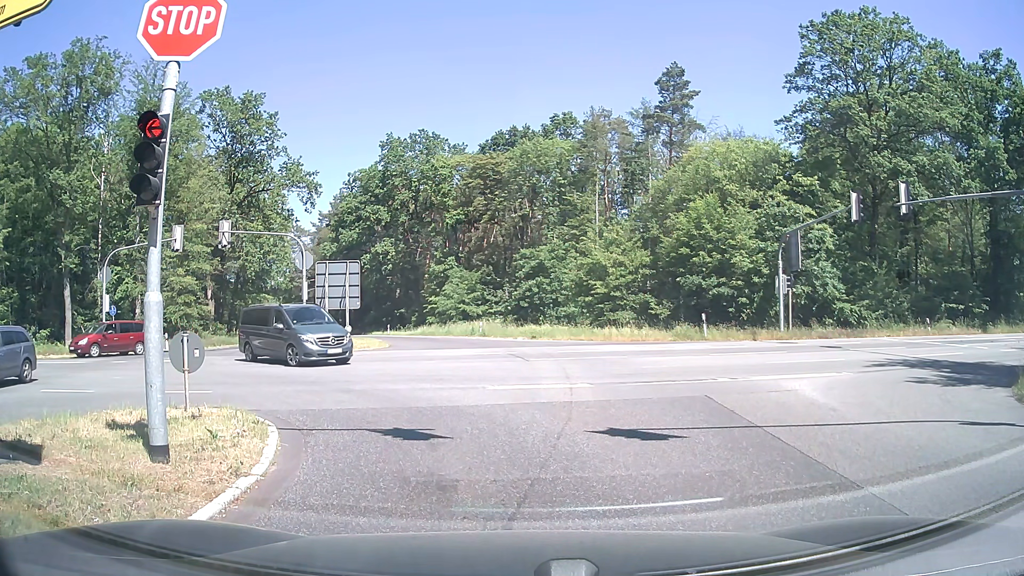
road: secondary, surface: asphalt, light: Day
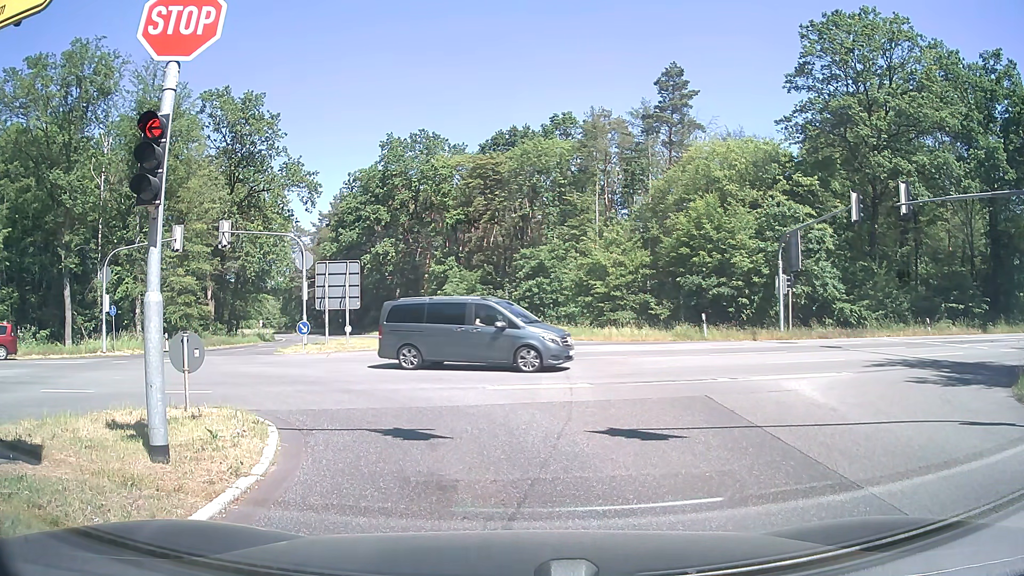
(0.0, 0.0) m; 0°
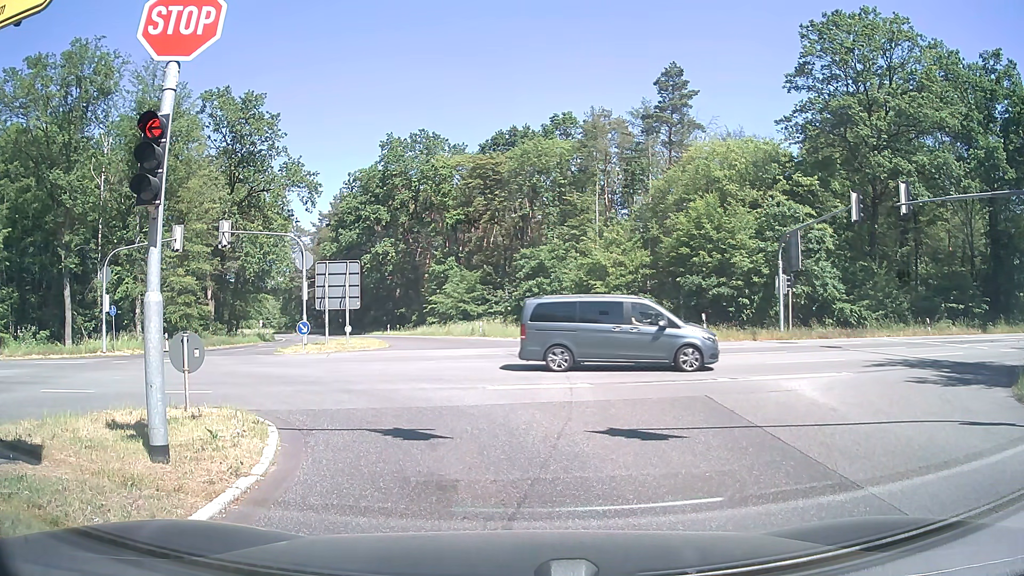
(0.0, 0.0) m; 0°
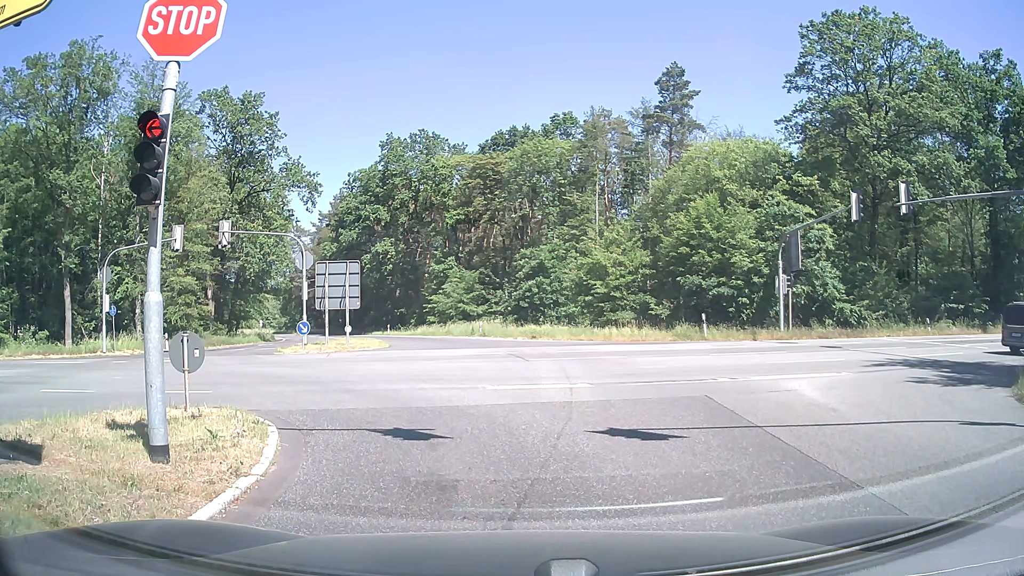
(0.0, 0.0) m; 0°
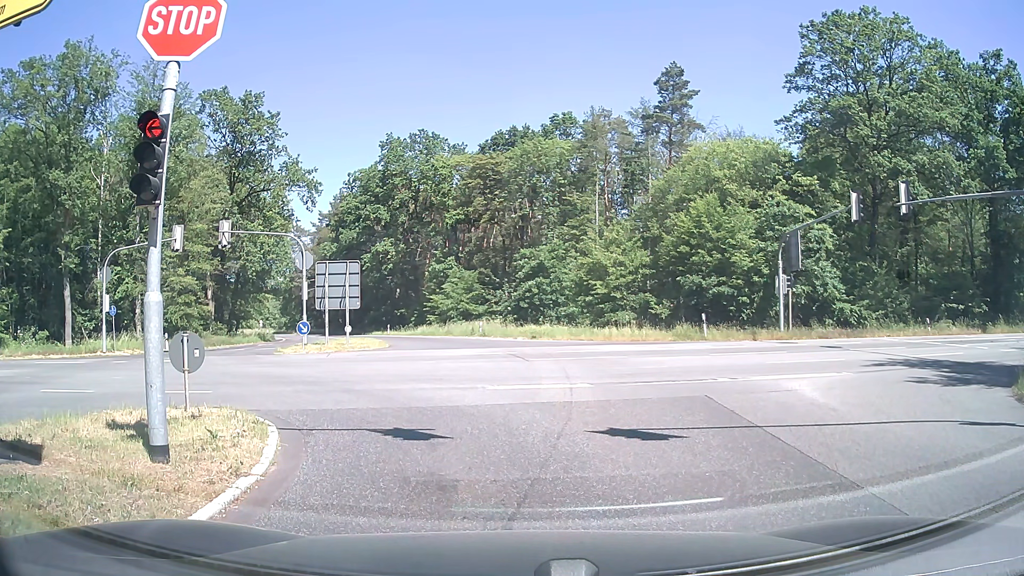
(0.0, 0.0) m; 0°
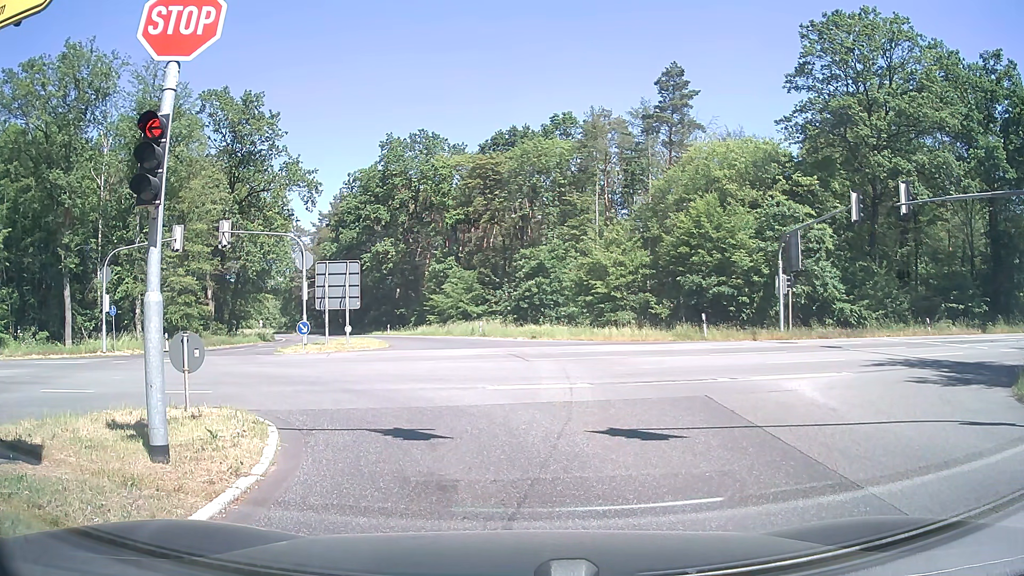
(0.0, 0.0) m; 0°
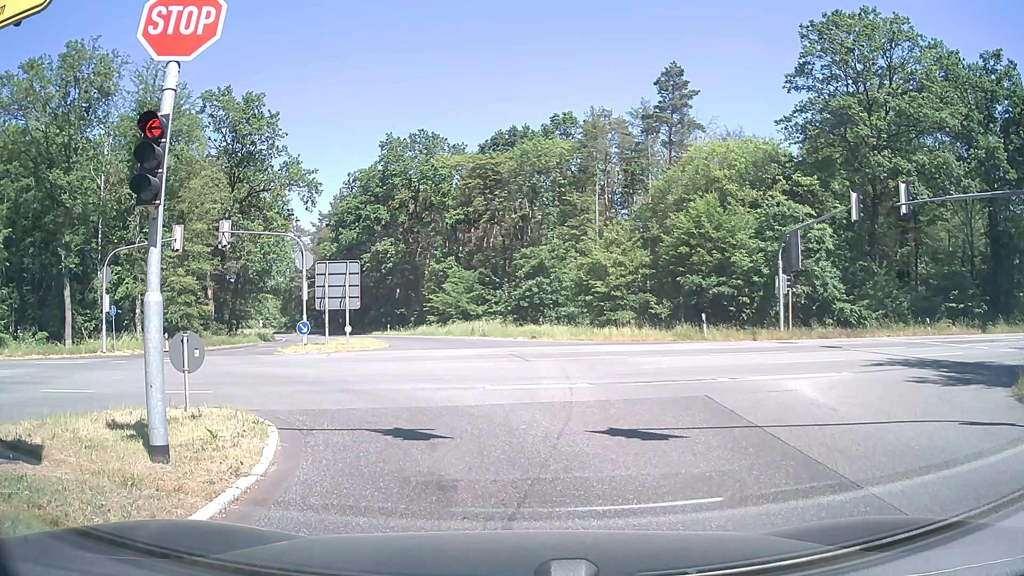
(0.0, 0.0) m; 0°
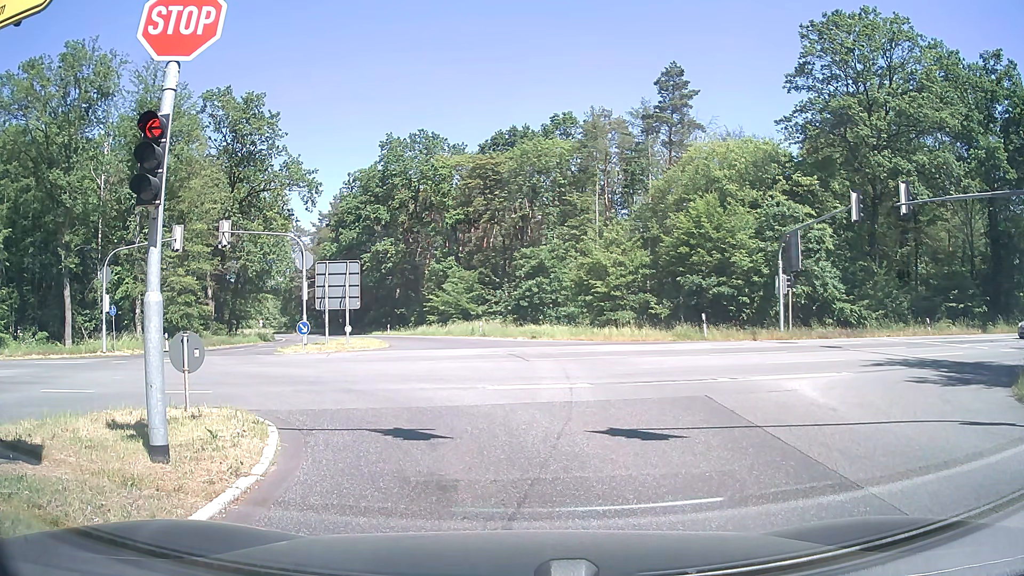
(0.0, 0.0) m; 0°
(0, +10) (-5, +18) (-14, +23) (-24, +23) (-34, +22) (-44, +20) (-54, +18) (-64, +16) (-73, +15) (-83, +13) m
